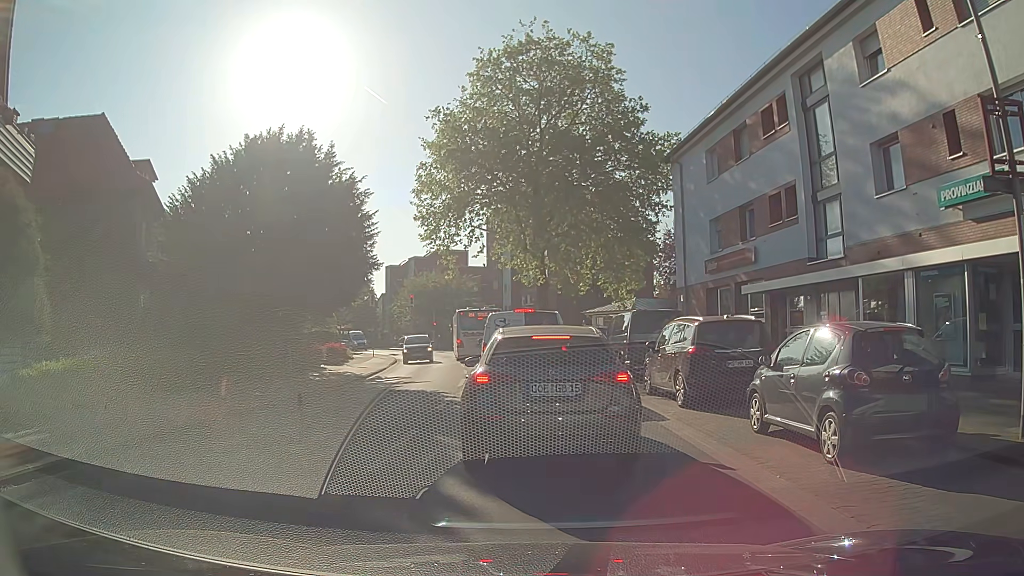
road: secondary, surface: asphalt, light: Day
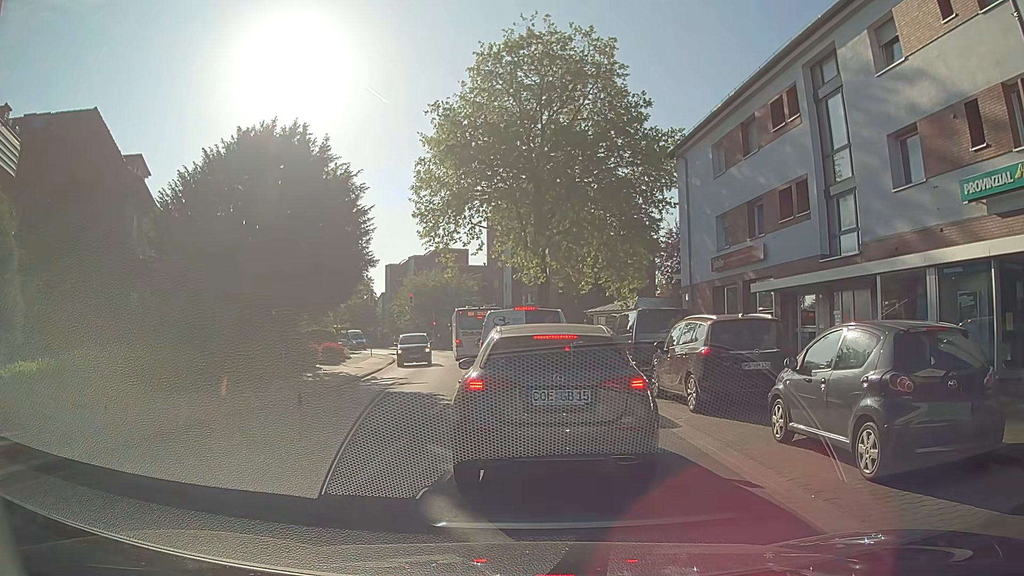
(0.0, +0.8) m; -2°
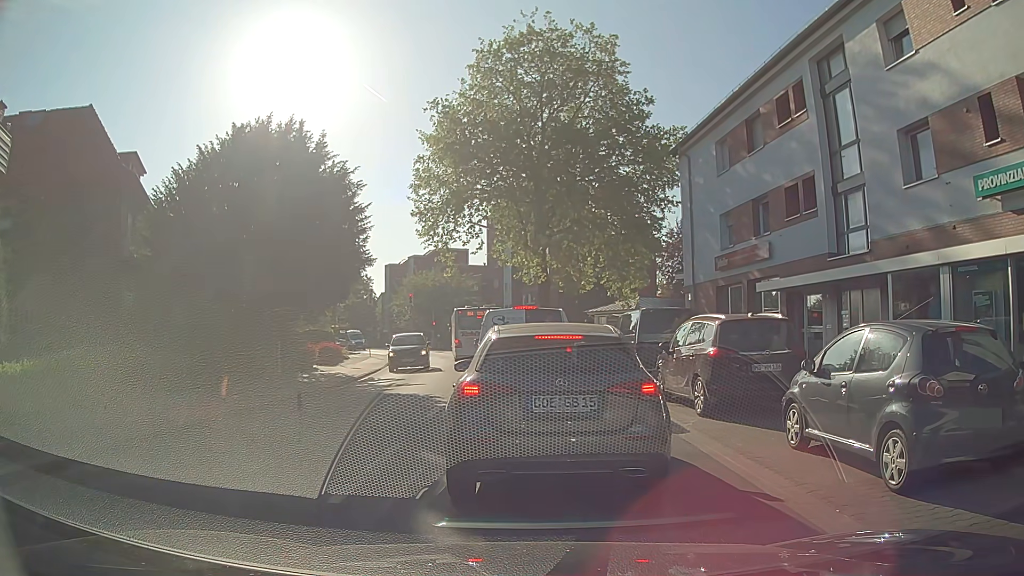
(0.0, +0.5) m; 0°
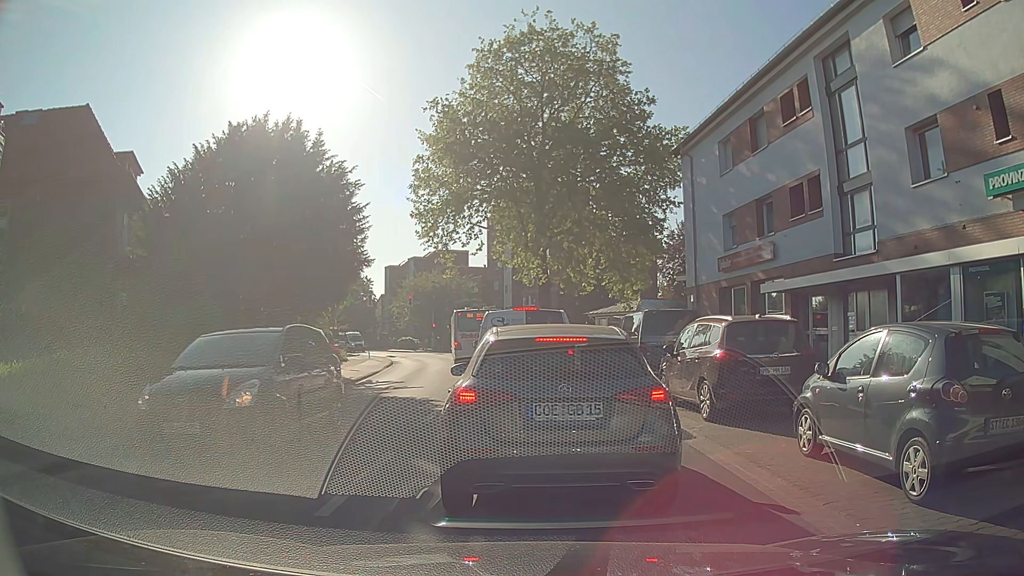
(0.0, +0.5) m; 0°
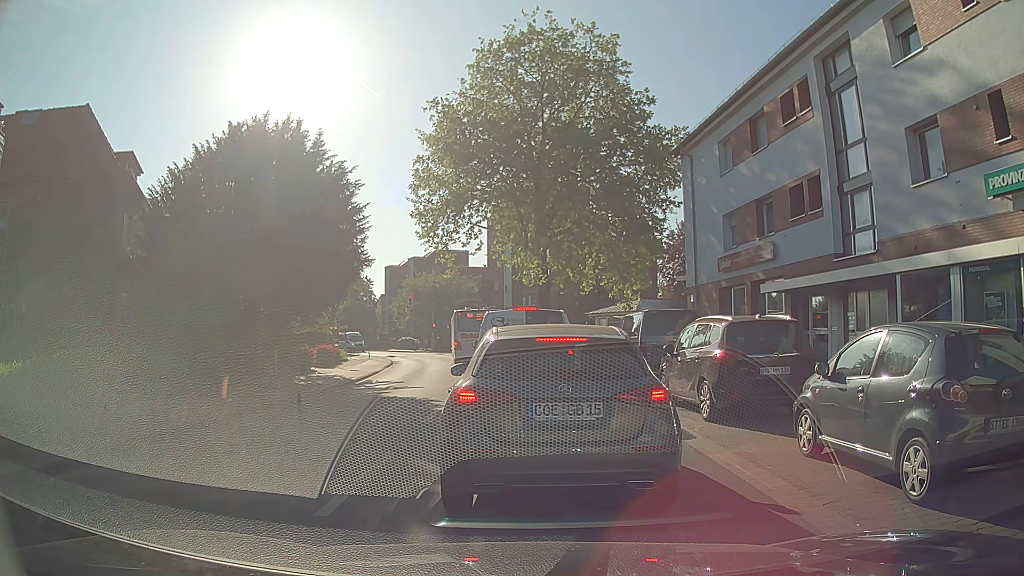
(0.0, 0.0) m; 0°
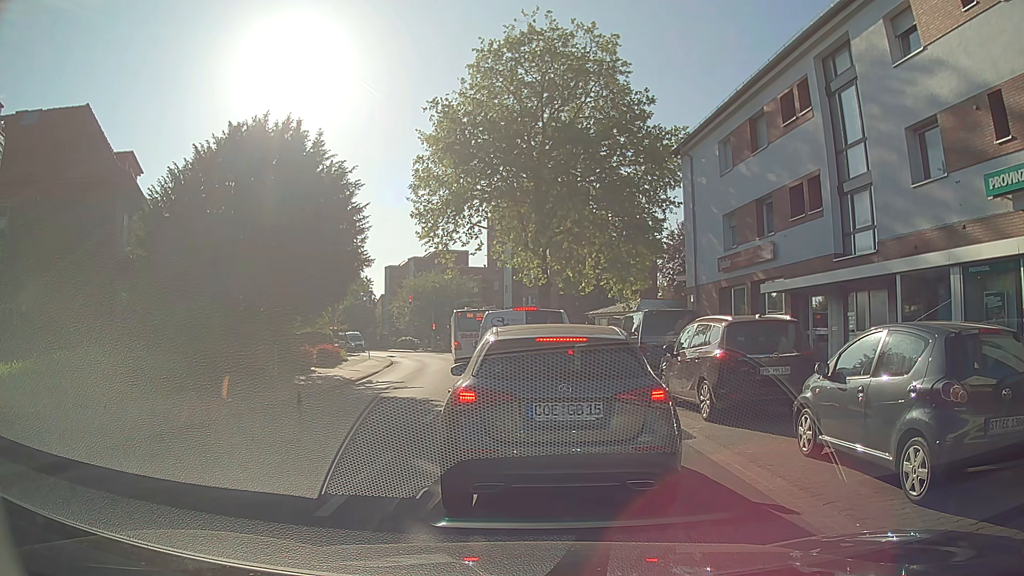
(0.0, 0.0) m; 0°
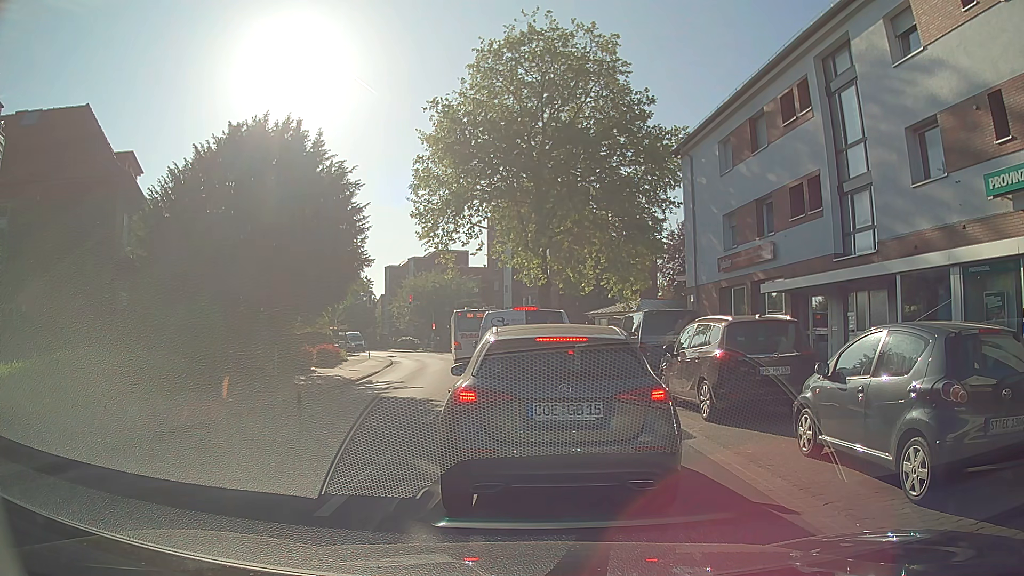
(0.0, 0.0) m; 0°
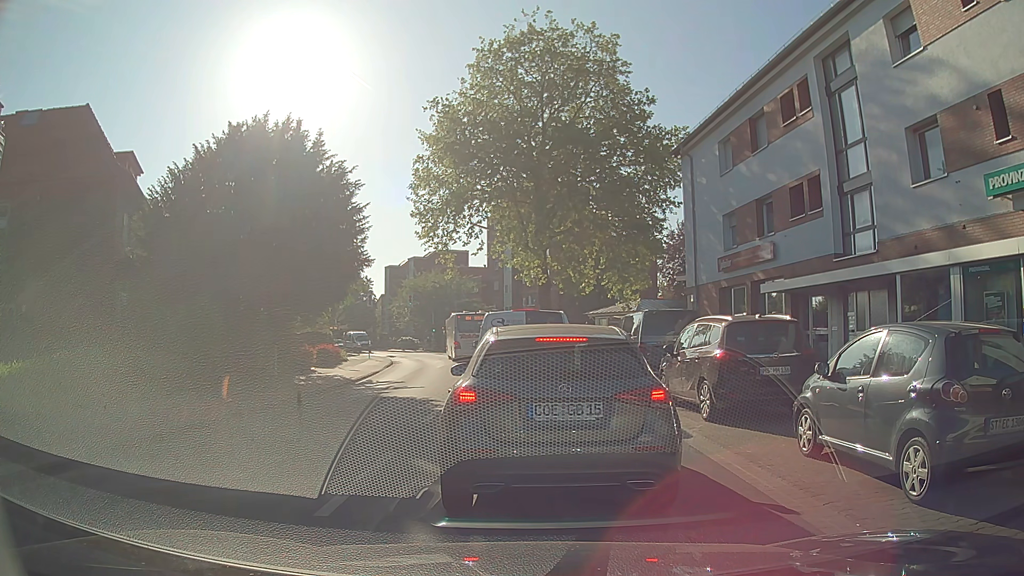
(0.0, 0.0) m; 0°
(+1, +10) (+3, +20) (+4, +30) (+5, +40) (+5, +50) (+5, +60) (+3, +70) (+1, +79) (-2, +89) (-6, +98) m
